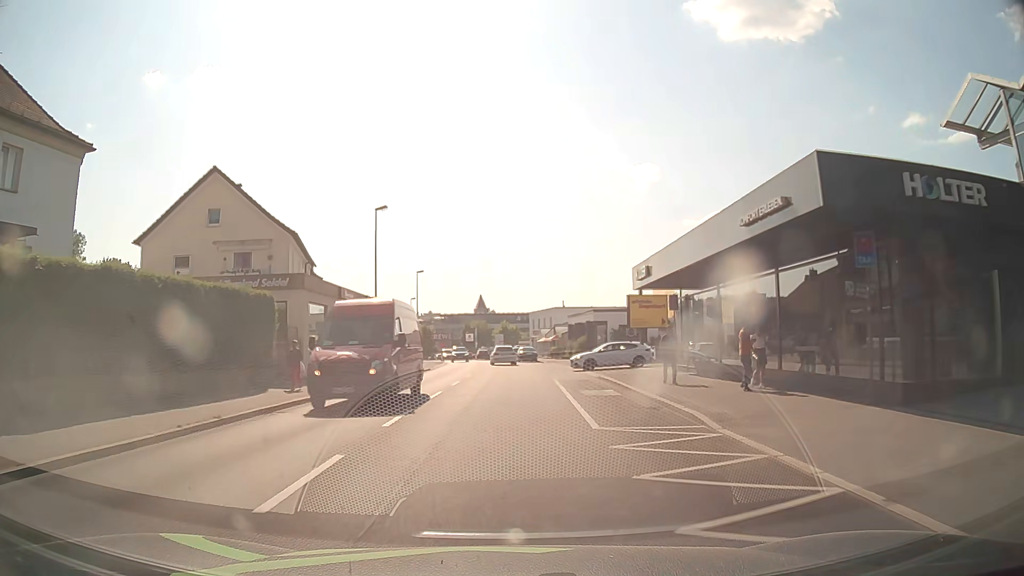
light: Day
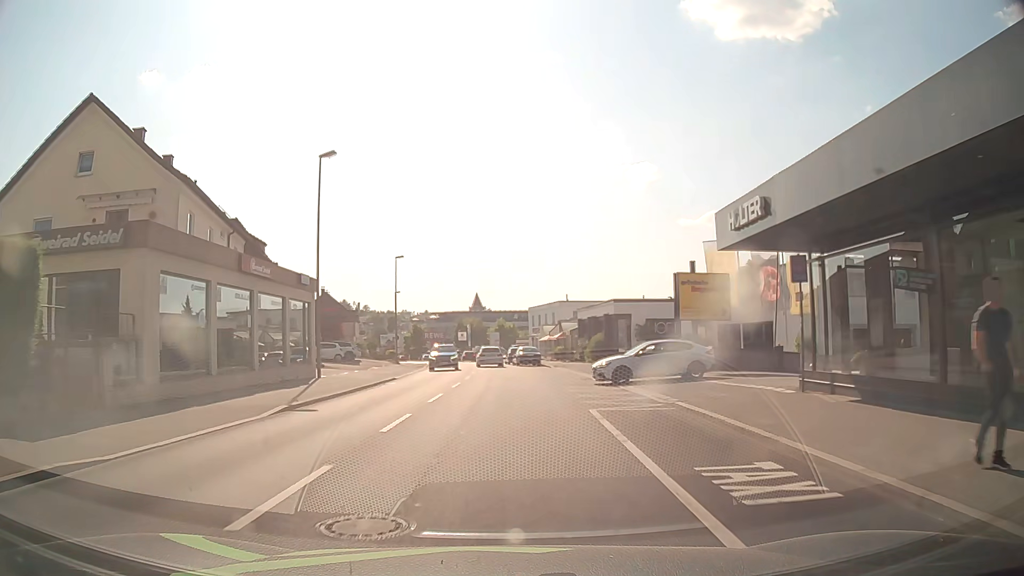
(0.0, +12.6) m; 0°
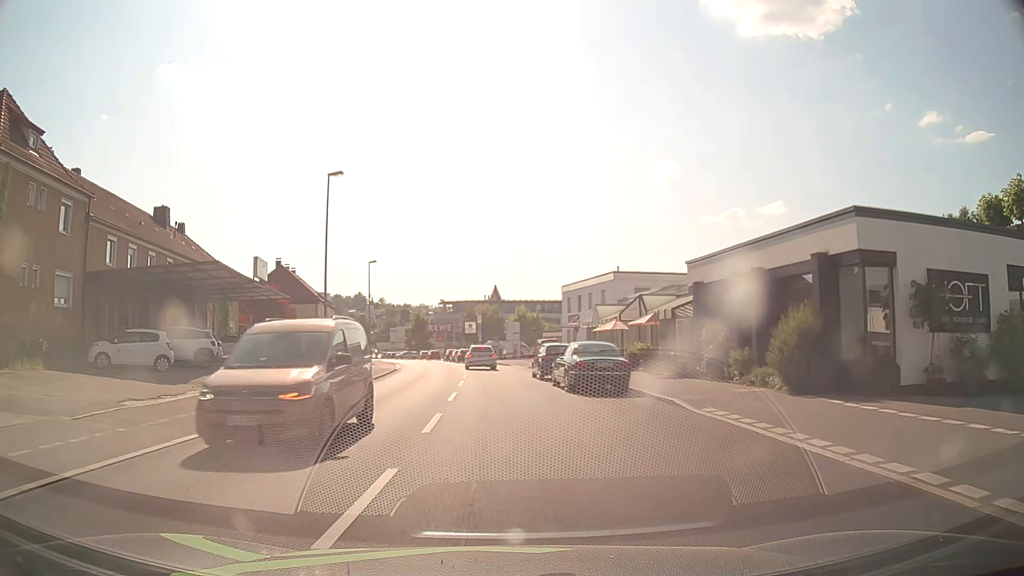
(-0.2, +30.4) m; -2°
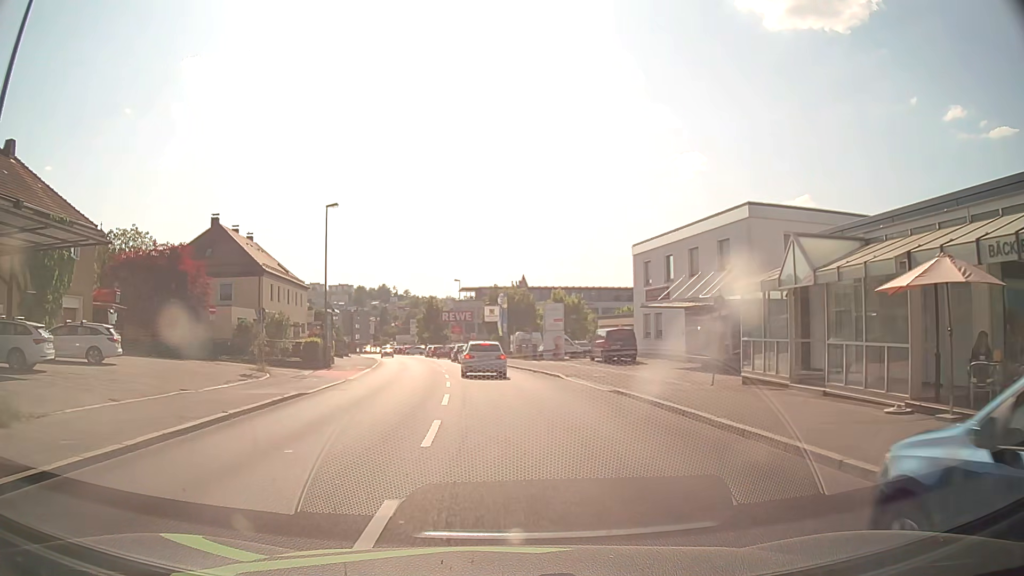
(-0.5, +25.4) m; -2°
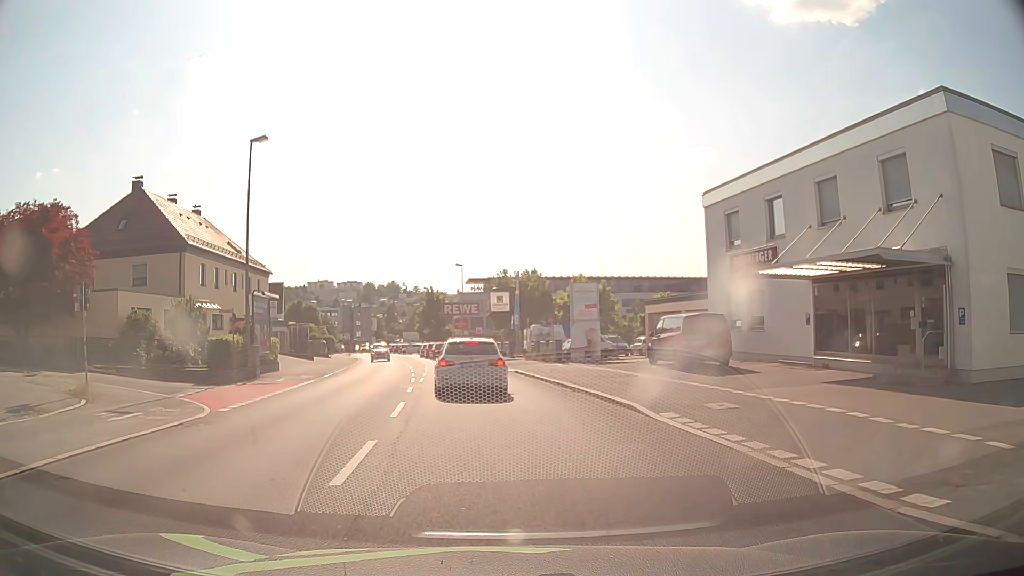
(-0.1, +14.3) m; -1°
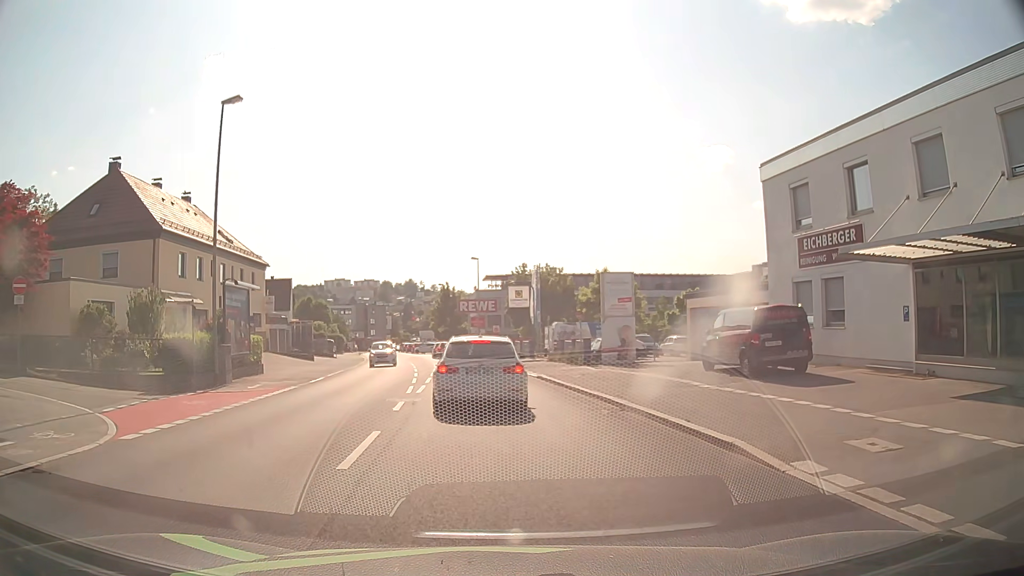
(0.0, +4.9) m; -1°
